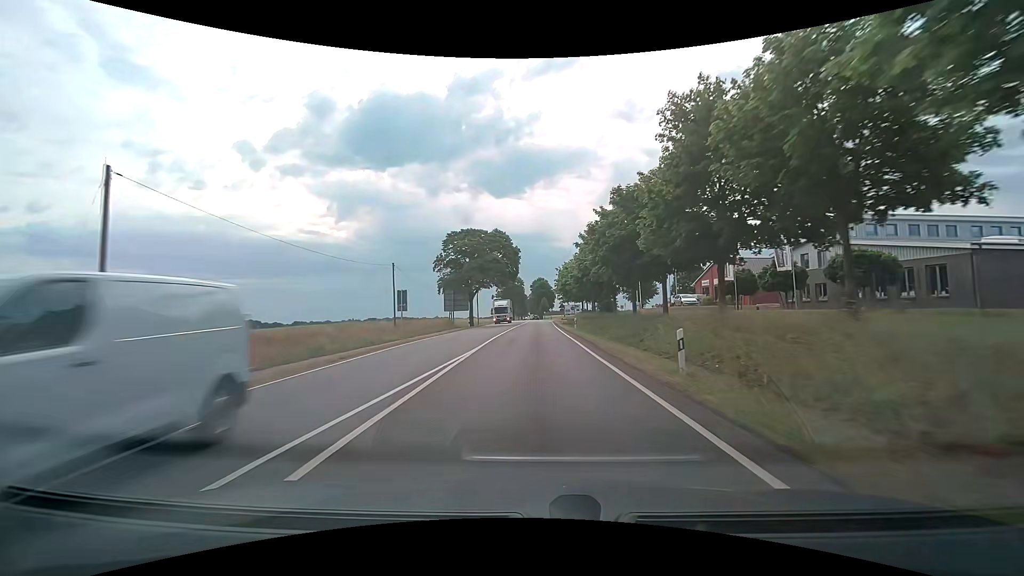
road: secondary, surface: asphalt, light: Day
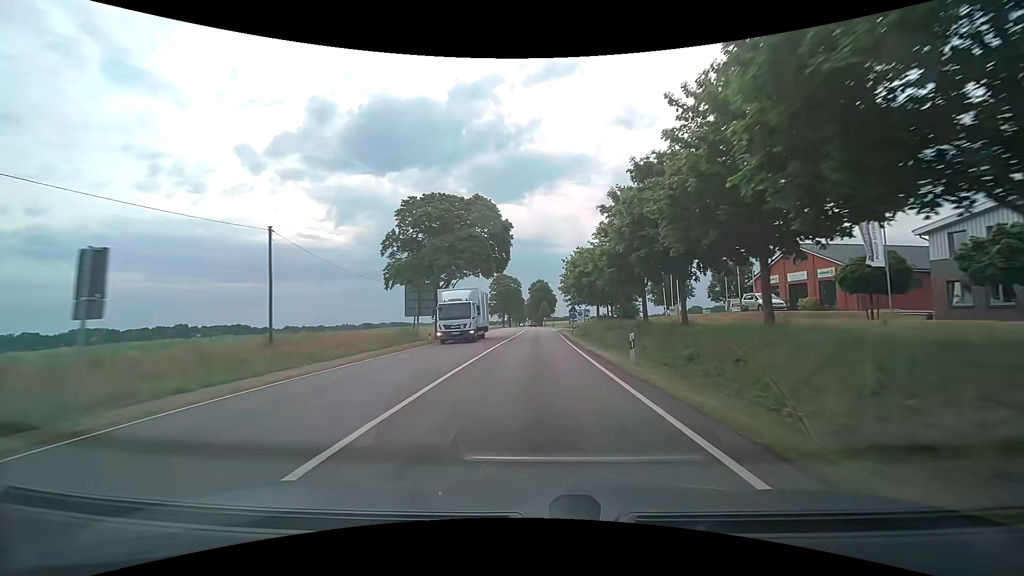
(0.0, +20.8) m; 0°
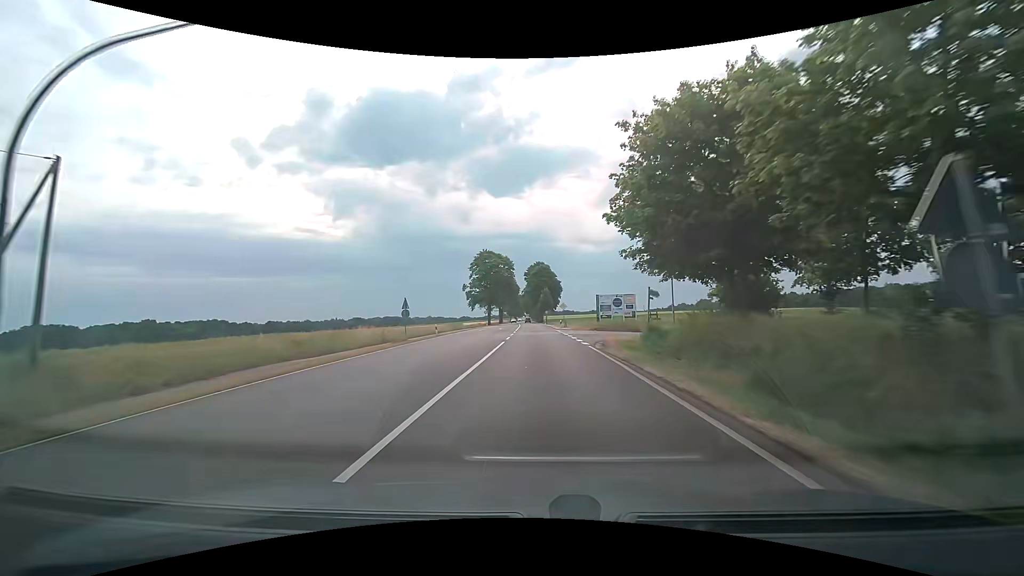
(+0.3, +41.7) m; +1°
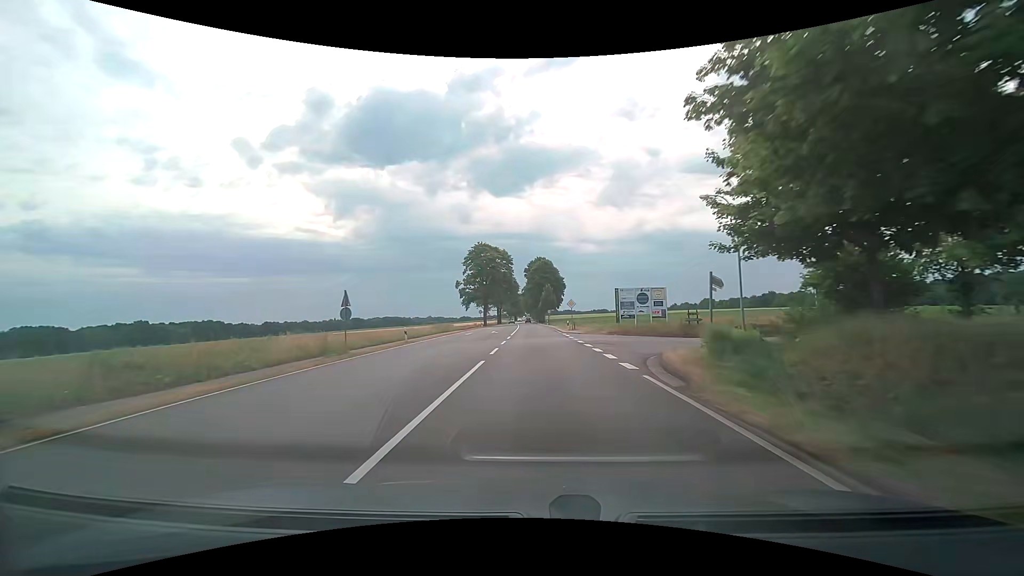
(0.0, +10.7) m; 0°
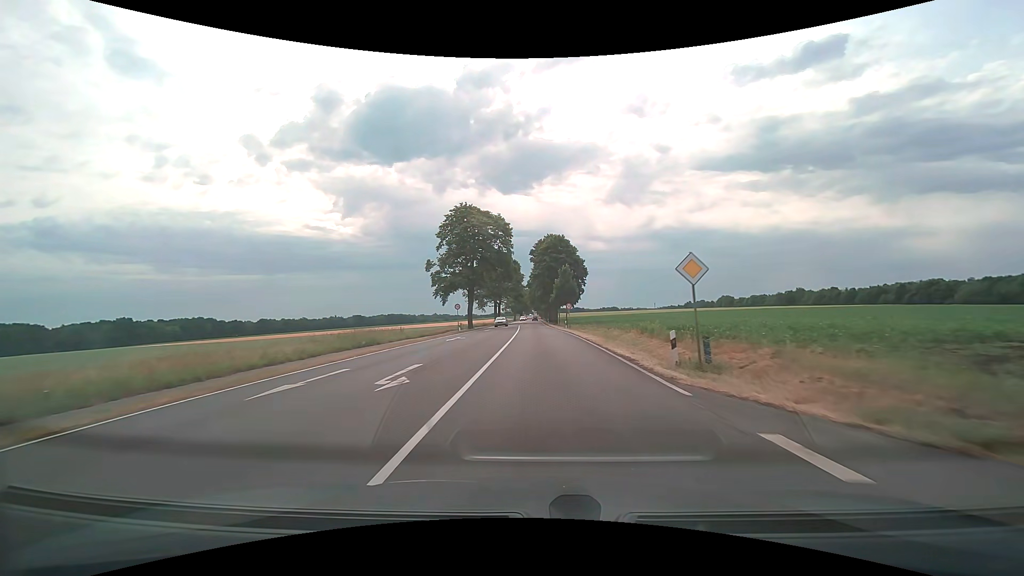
(-0.3, +32.6) m; -1°
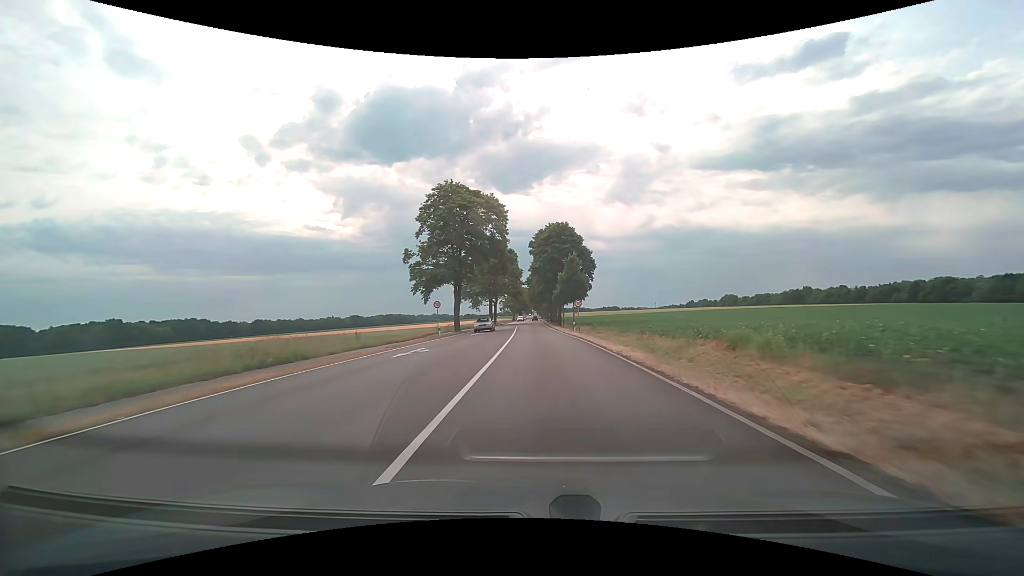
(0.0, +11.1) m; 0°
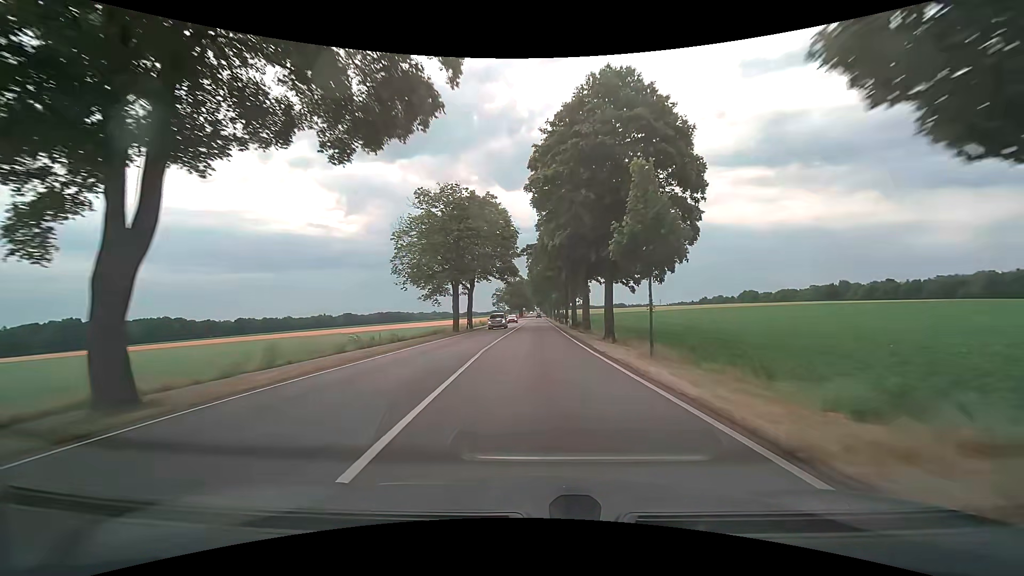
(-0.2, +44.3) m; 0°
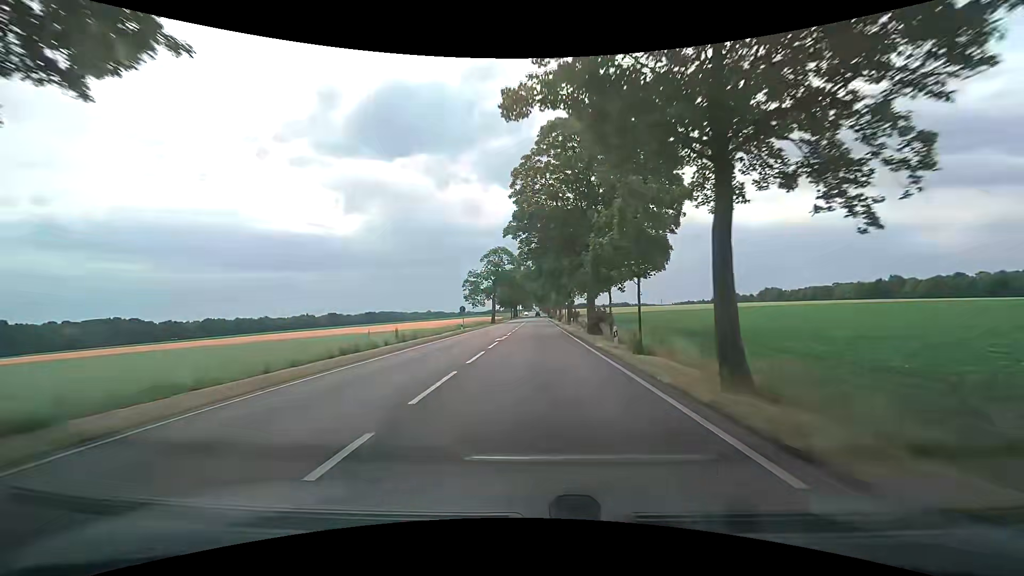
(0.0, +54.7) m; 0°
(0, +10) (0, +20) (0, +30) (0, +40) (0, +50) (0, +60) (0, +70) (0, +80) (0, +90) (0, +100) m
